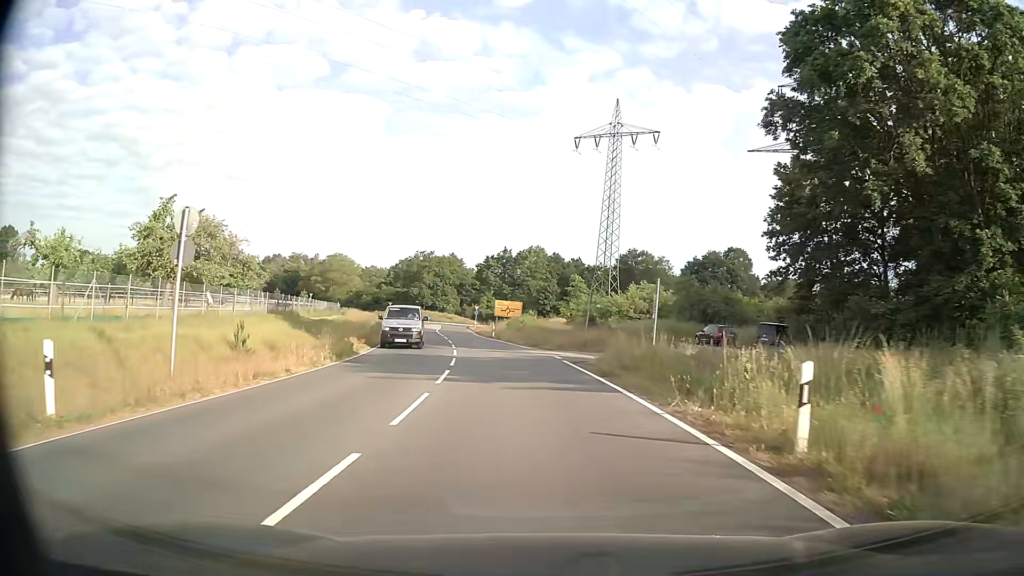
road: secondary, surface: asphalt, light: Day
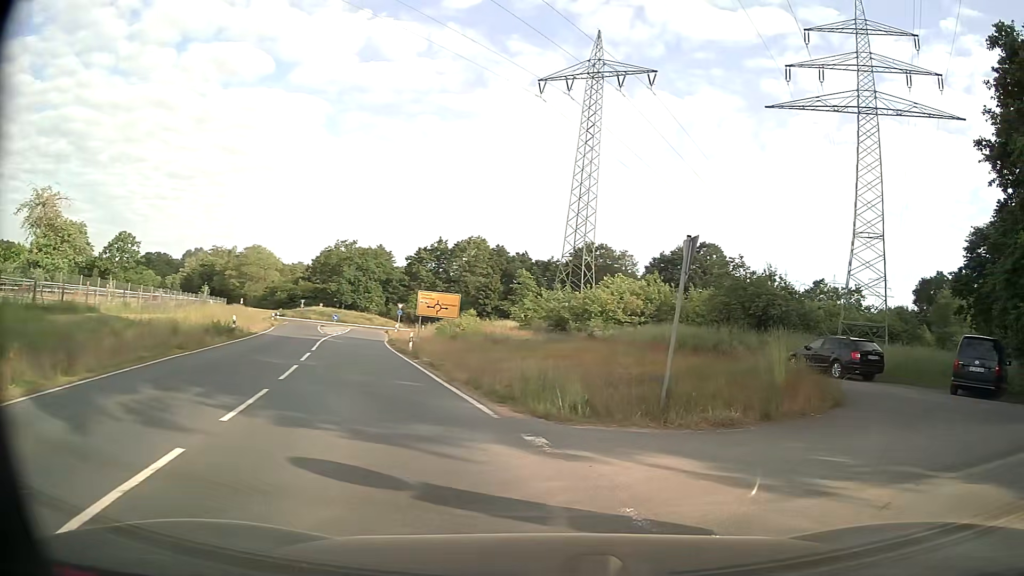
(-1.1, +22.7) m; +5°
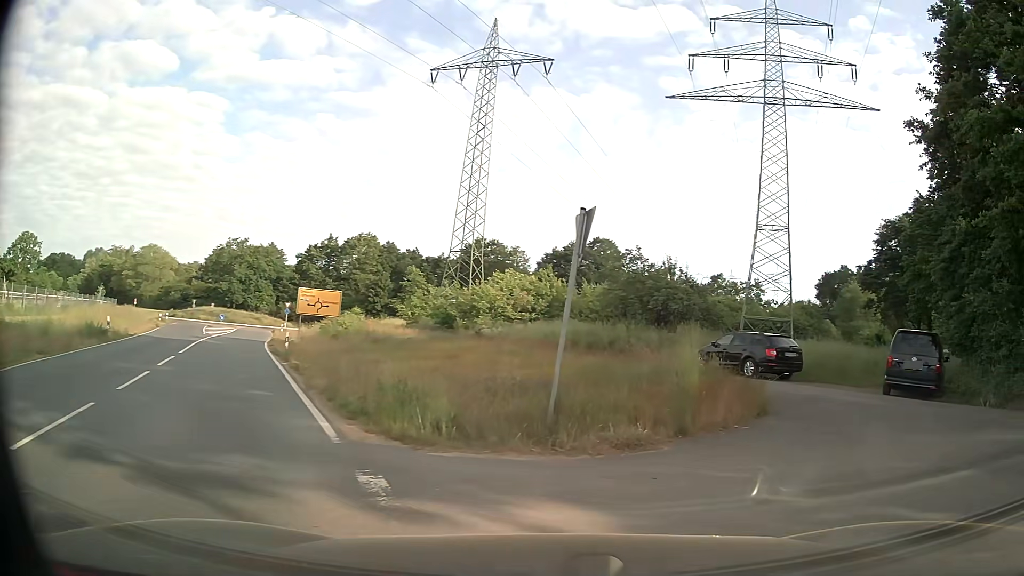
(+0.2, +2.1) m; +10°
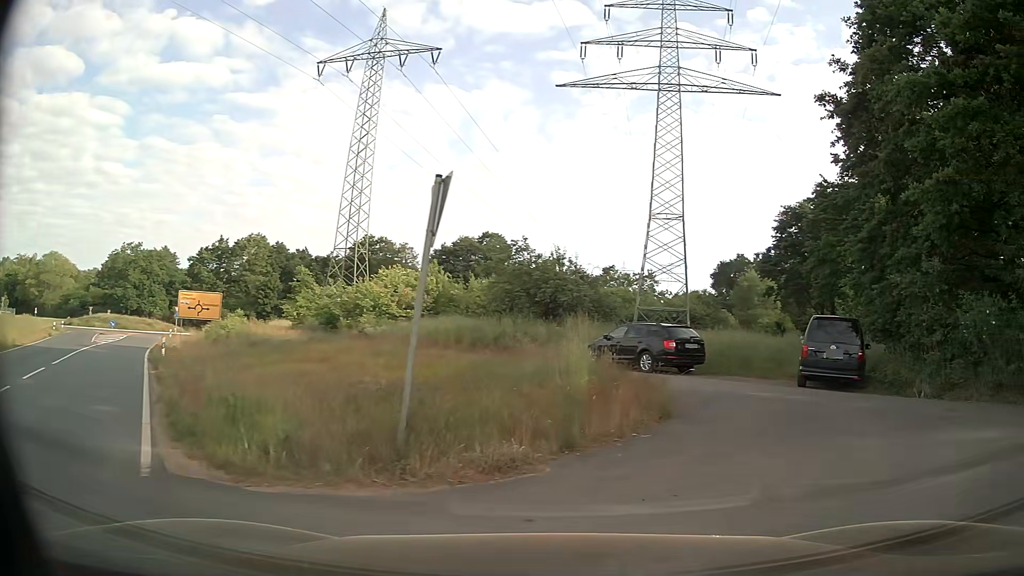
(+0.1, +1.6) m; +9°
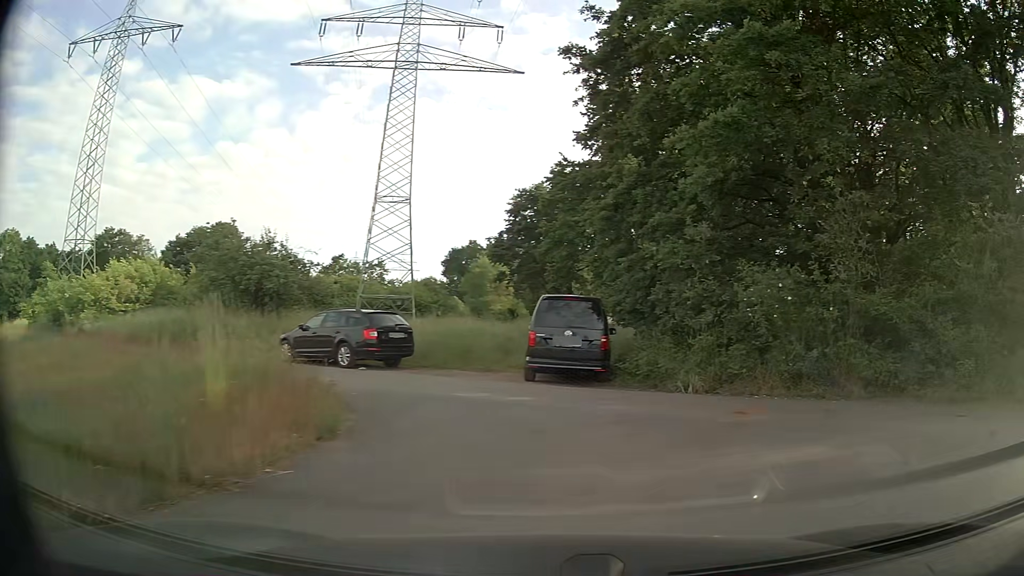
(+0.5, +3.0) m; +20°
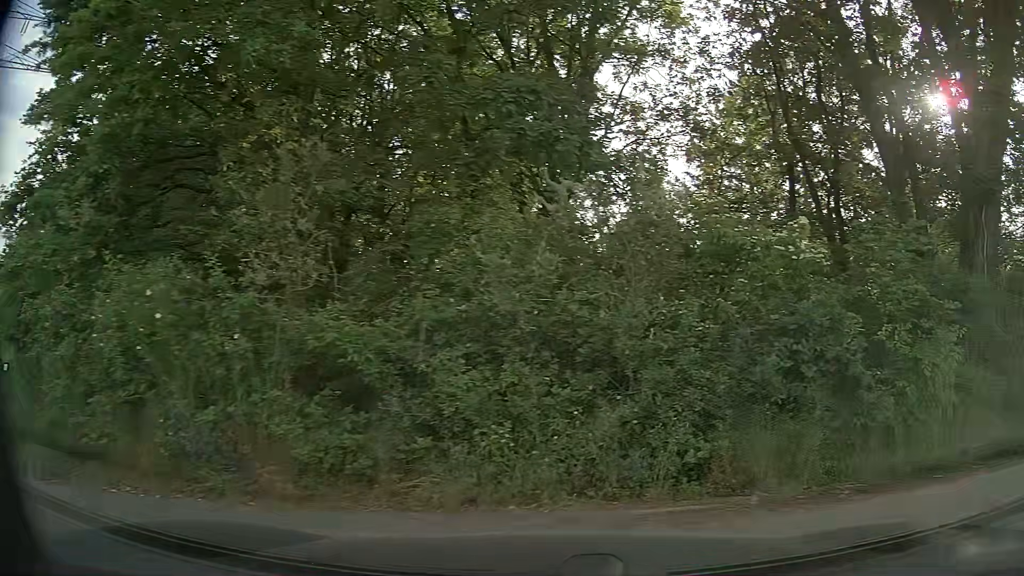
(+1.9, +4.9) m; +44°
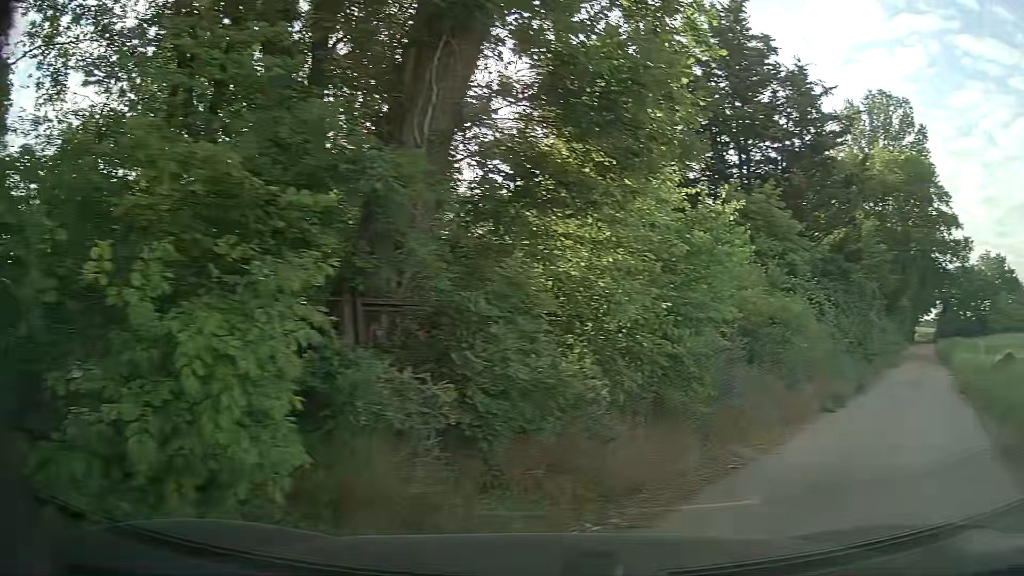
(+2.0, +5.0) m; +48°
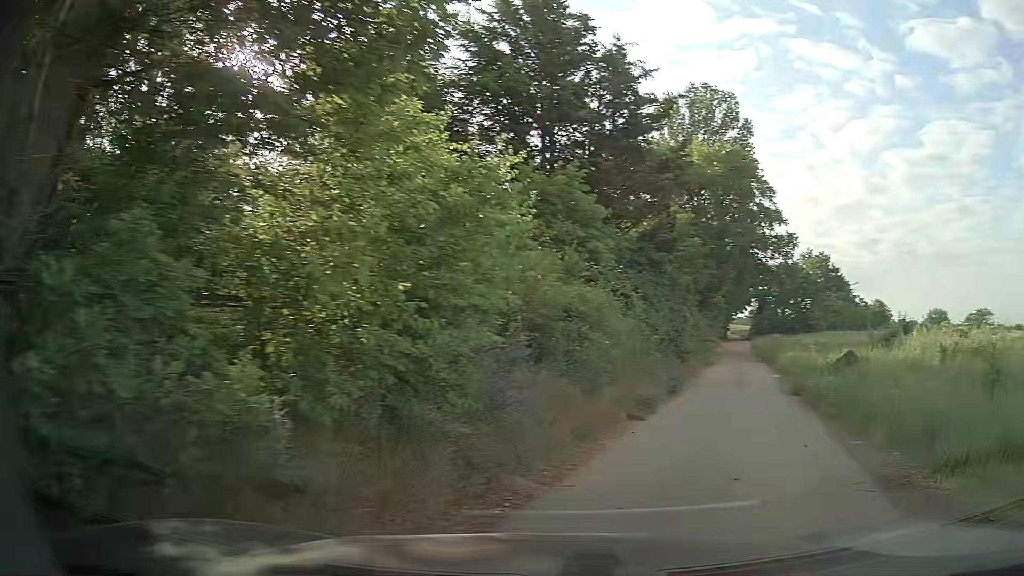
(+0.3, +2.1) m; +19°
